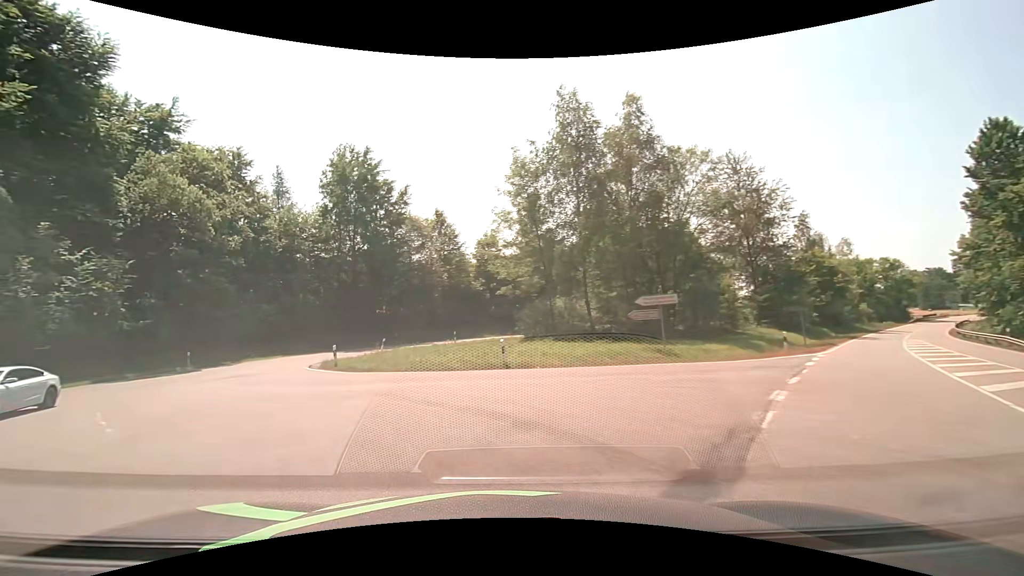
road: secondary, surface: asphalt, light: Day
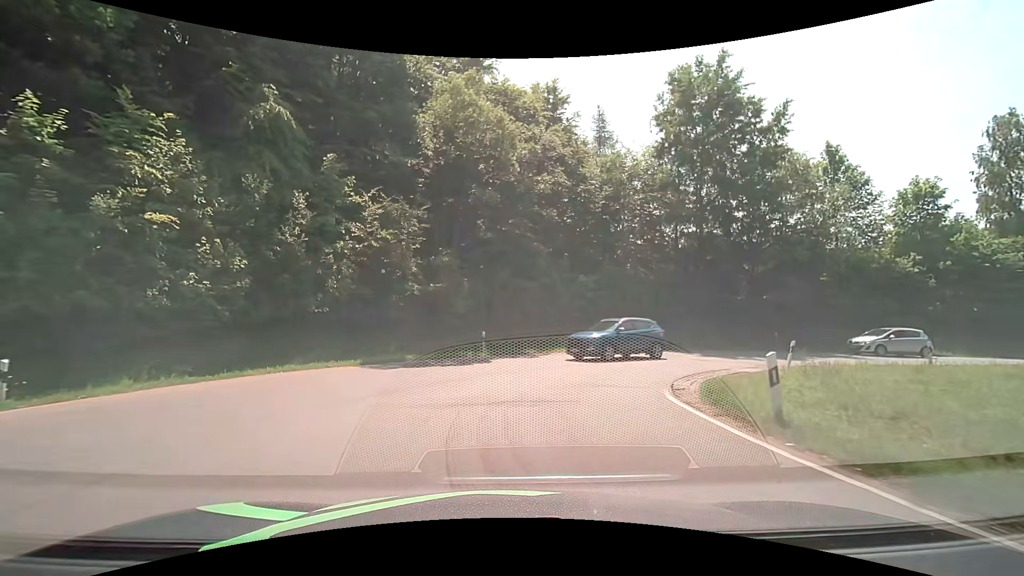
(-6.0, +15.0) m; -36°
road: tertiary
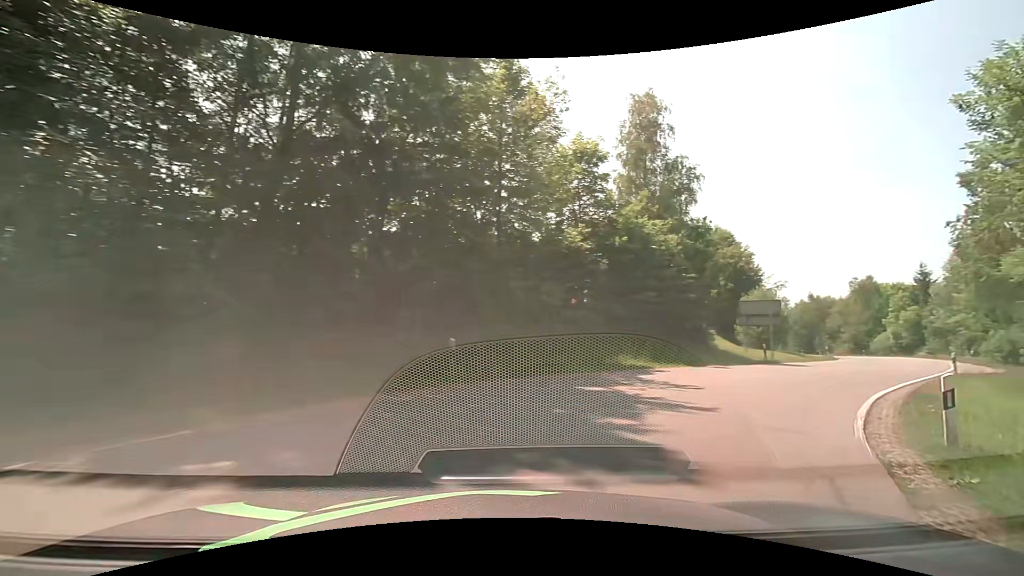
(+6.1, +19.7) m; +45°
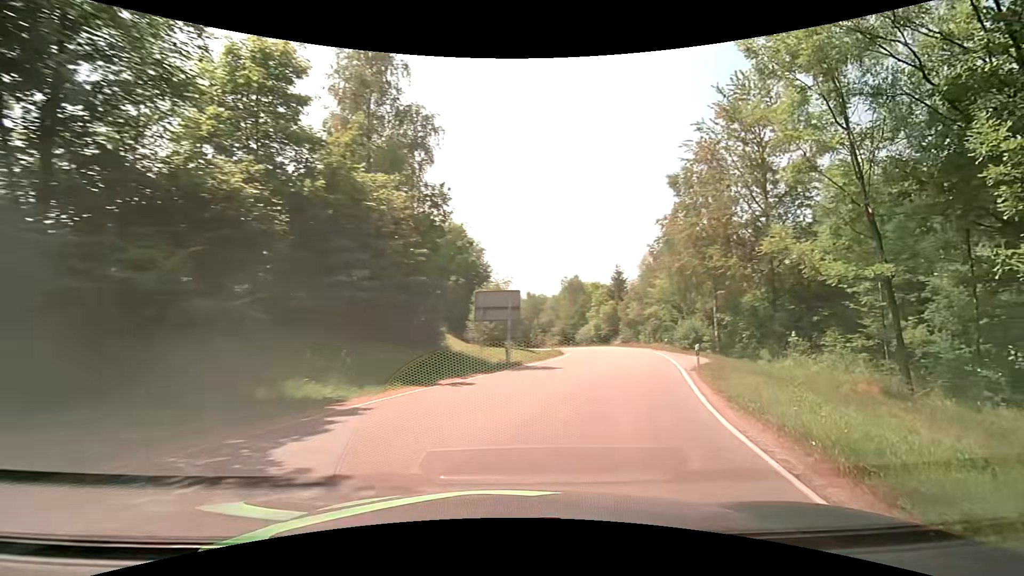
(+2.3, +8.9) m; +29°
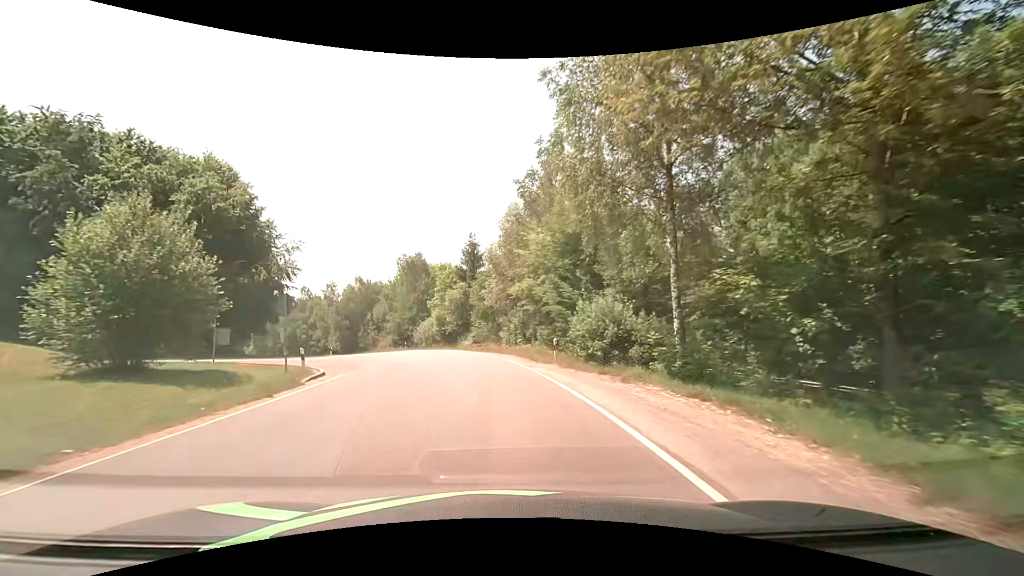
(+6.6, +24.4) m; +18°
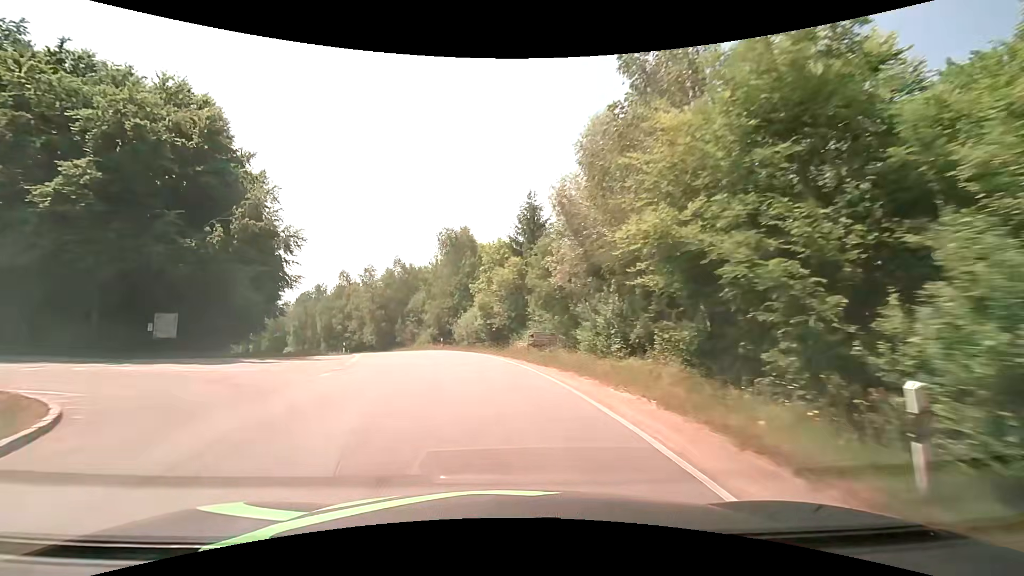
(-0.9, +16.3) m; -7°
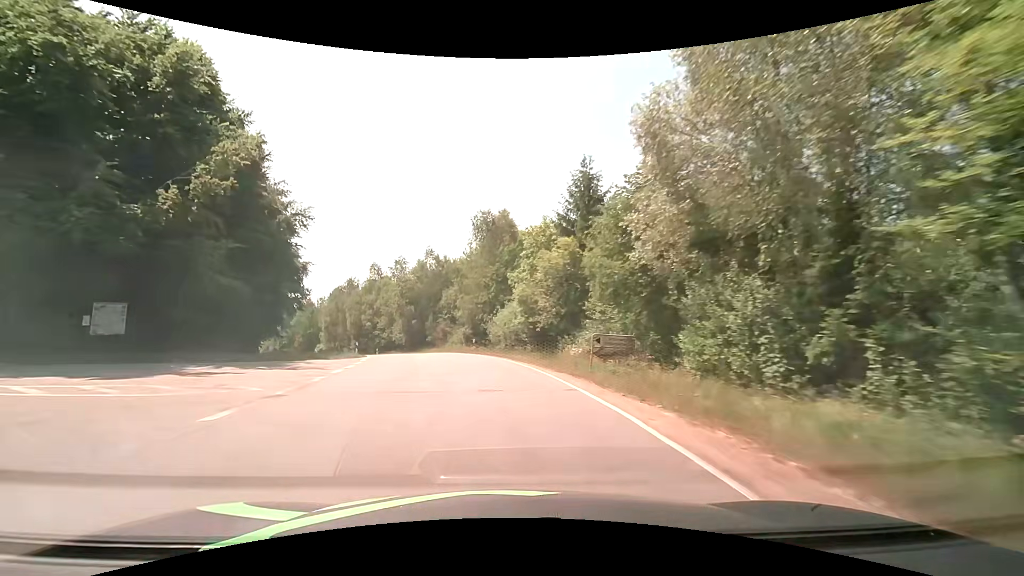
(-0.3, +8.4) m; -5°
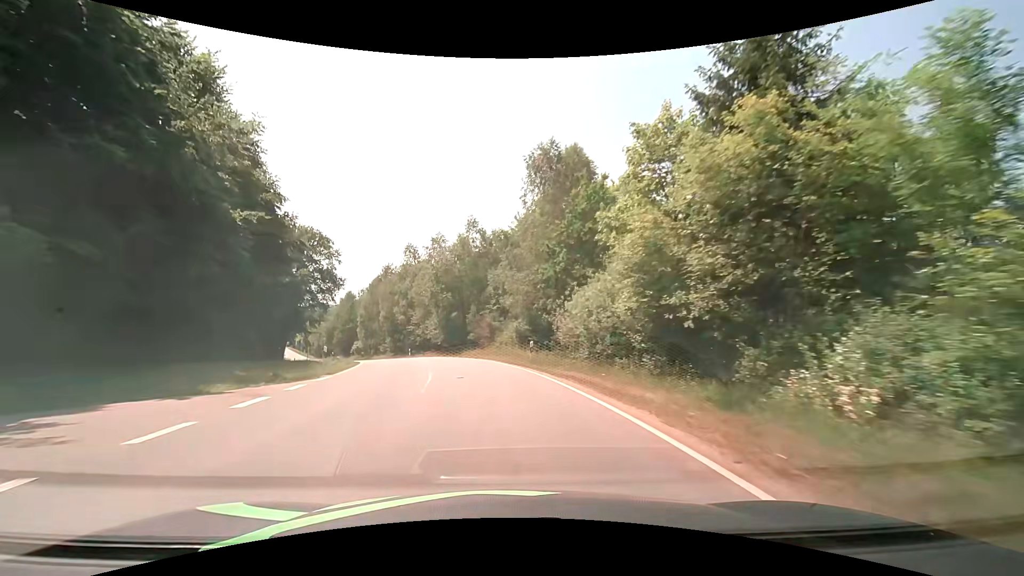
(-1.0, +16.7) m; -7°
(0, +10) (-1, +20) (-3, +30) (-6, +39) (-9, +49) (-14, +58) (-18, +67) (-23, +76) (-27, +85) (-32, +93) m
